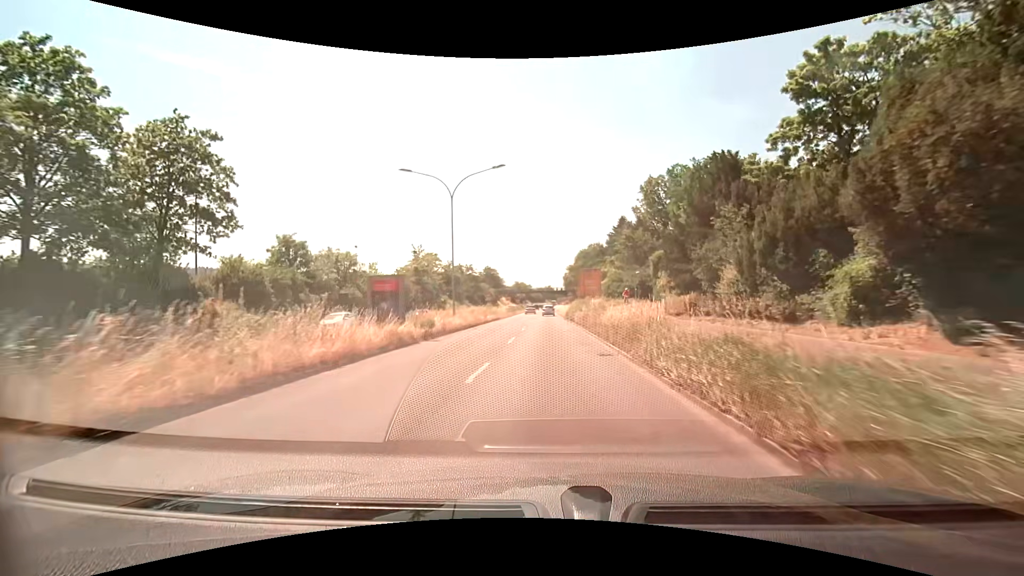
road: primary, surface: asphalt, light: Day
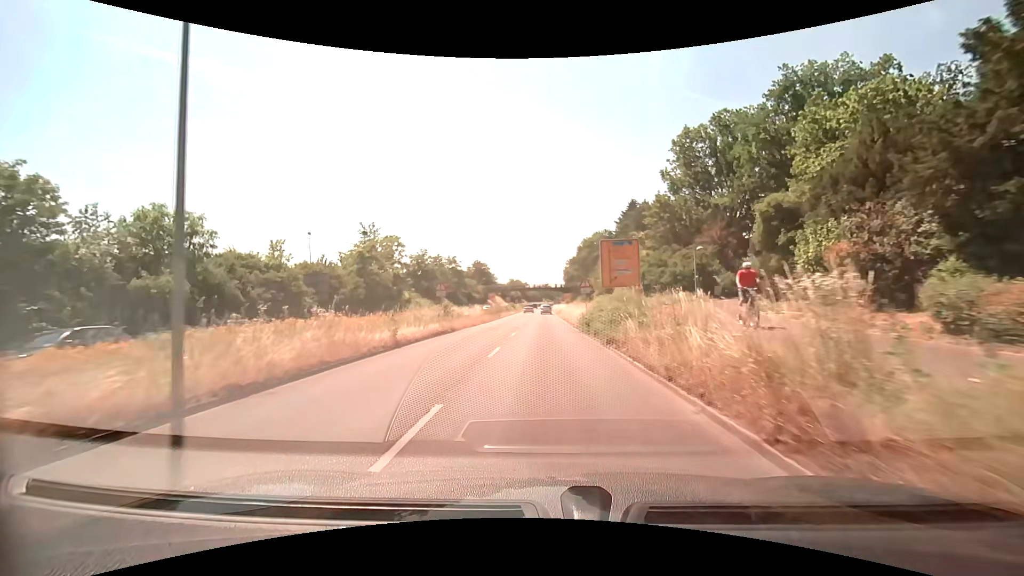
(+0.2, +22.9) m; 0°
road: trunk
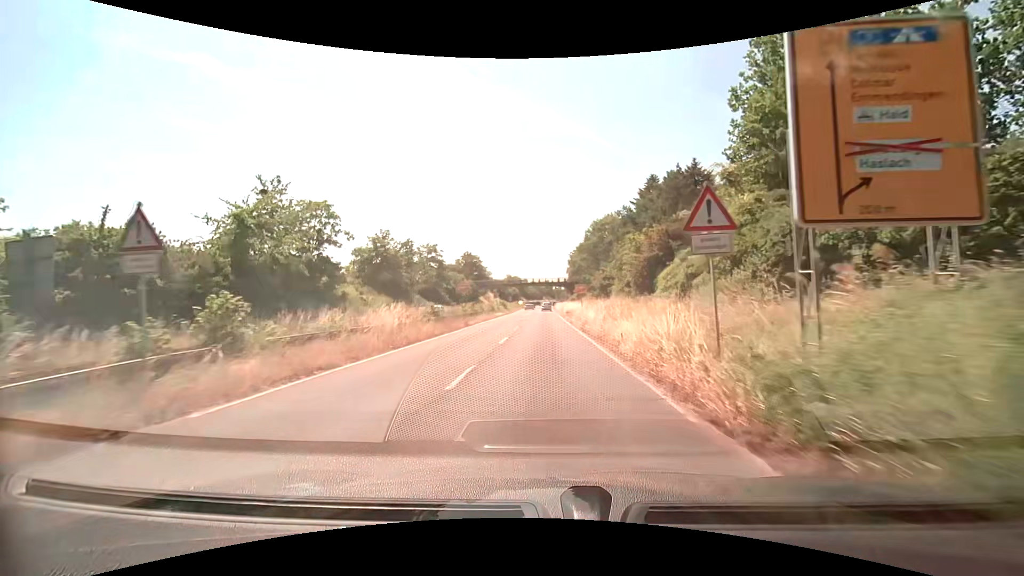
(0.0, +23.2) m; 0°
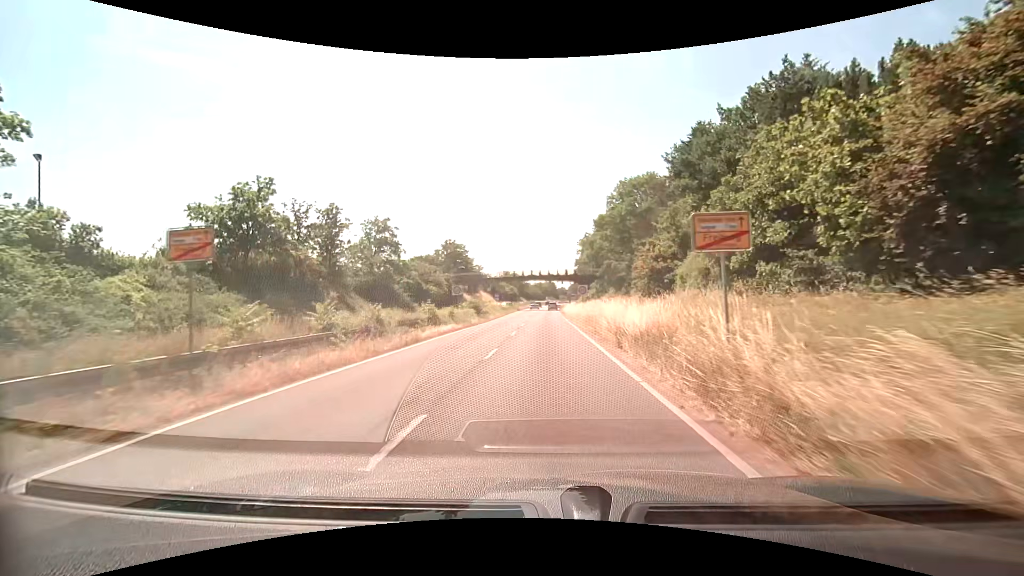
(0.0, +31.5) m; 0°
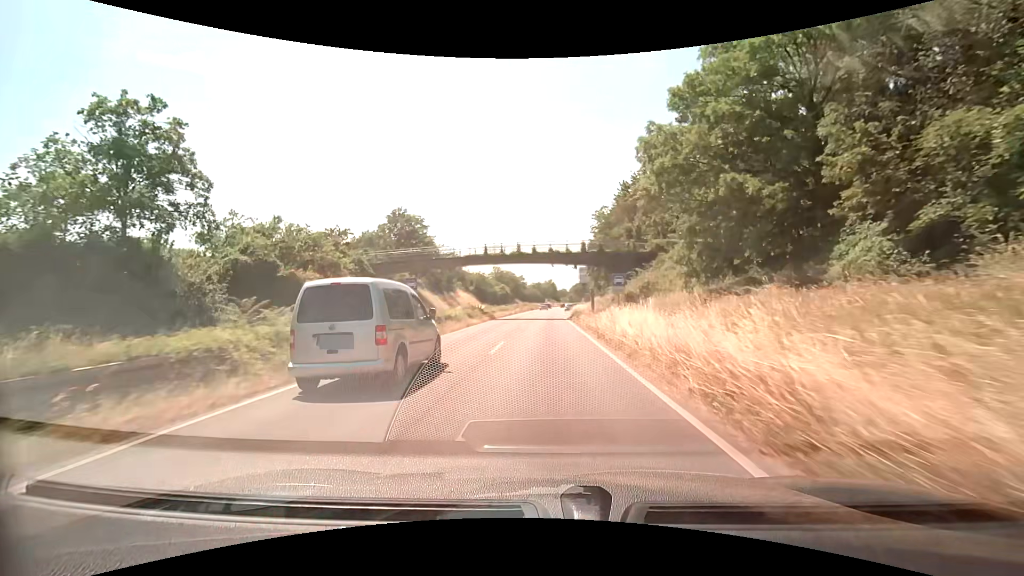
(+0.1, +40.7) m; 0°
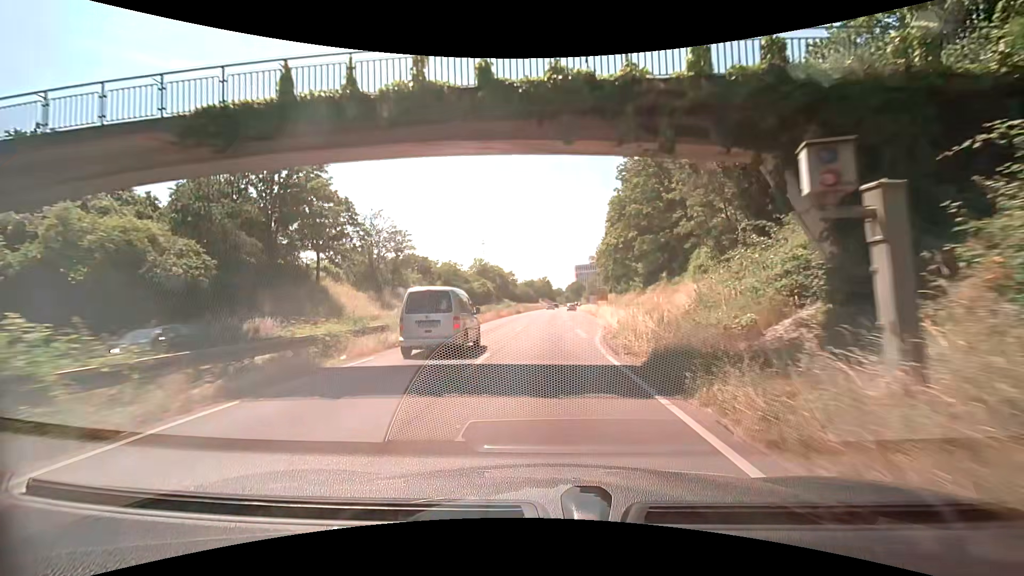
(+0.1, +35.8) m; 0°
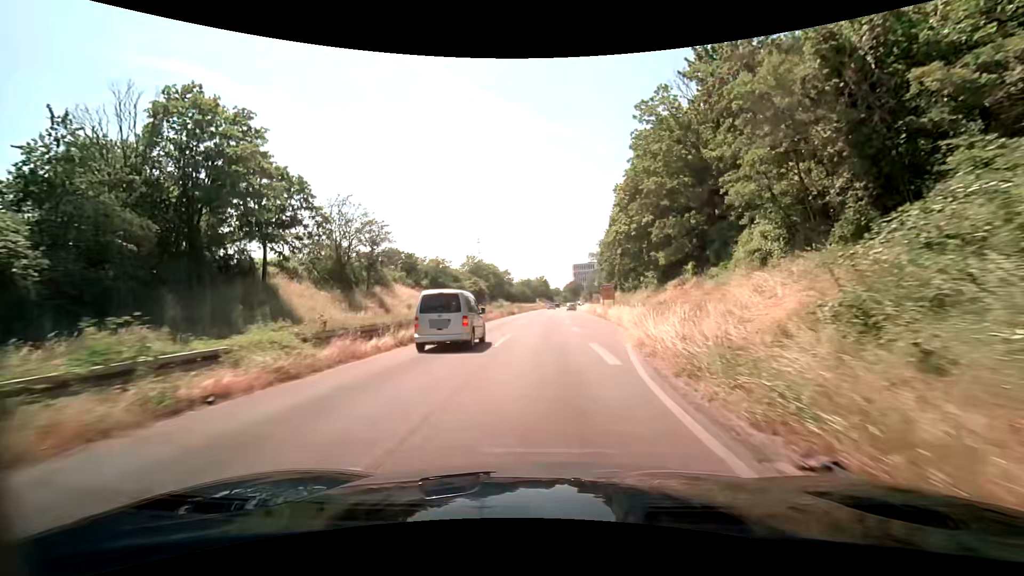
(+0.1, +9.3) m; +1°
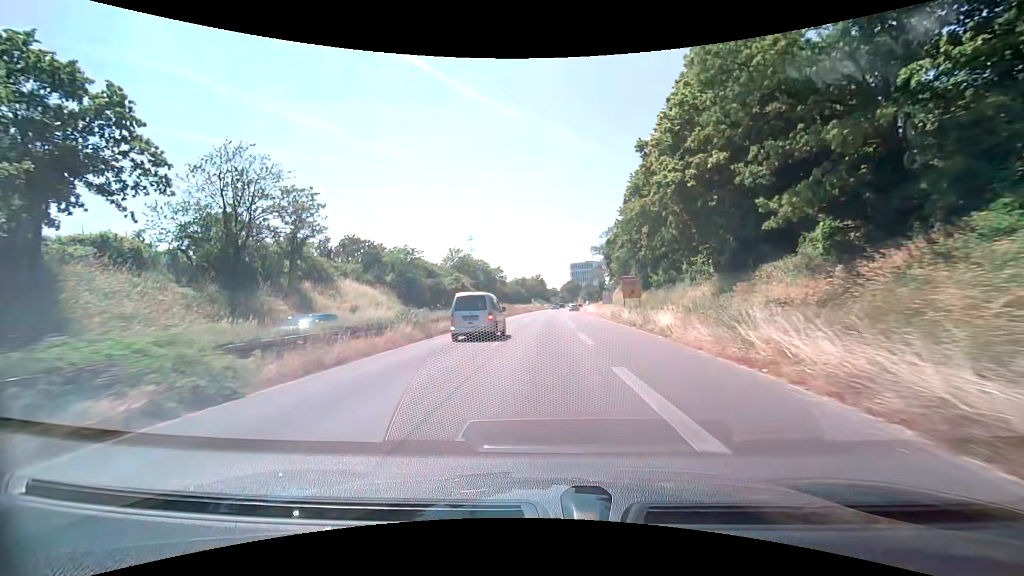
(0.0, +18.7) m; 0°
(0, +10) (0, +20) (0, +30) (0, +40) (+1, +50) (+1, +60) (+1, +70) (+2, +80) (+2, +90) (+3, +100) m
